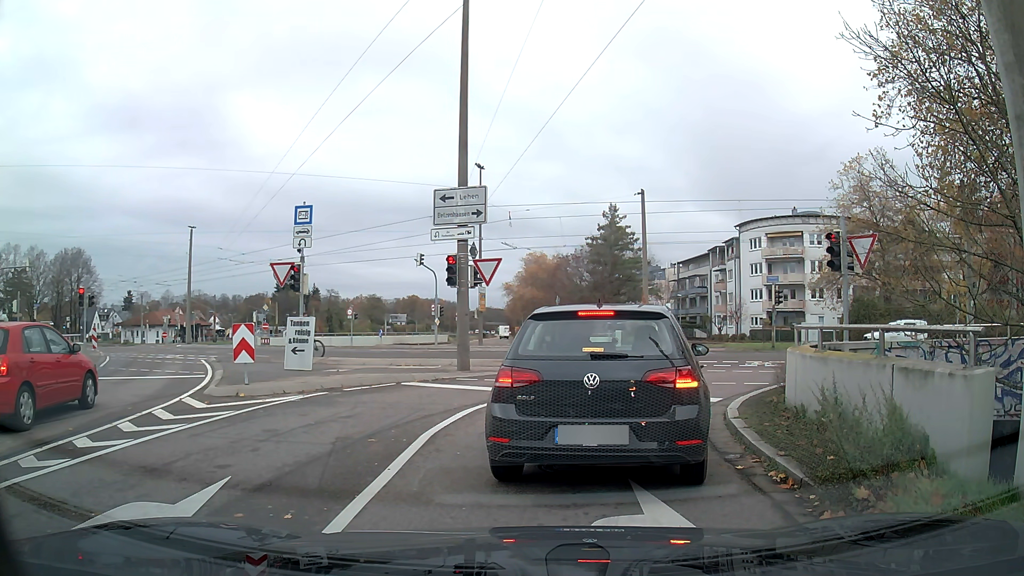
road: tertiary_link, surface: asphalt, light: Day
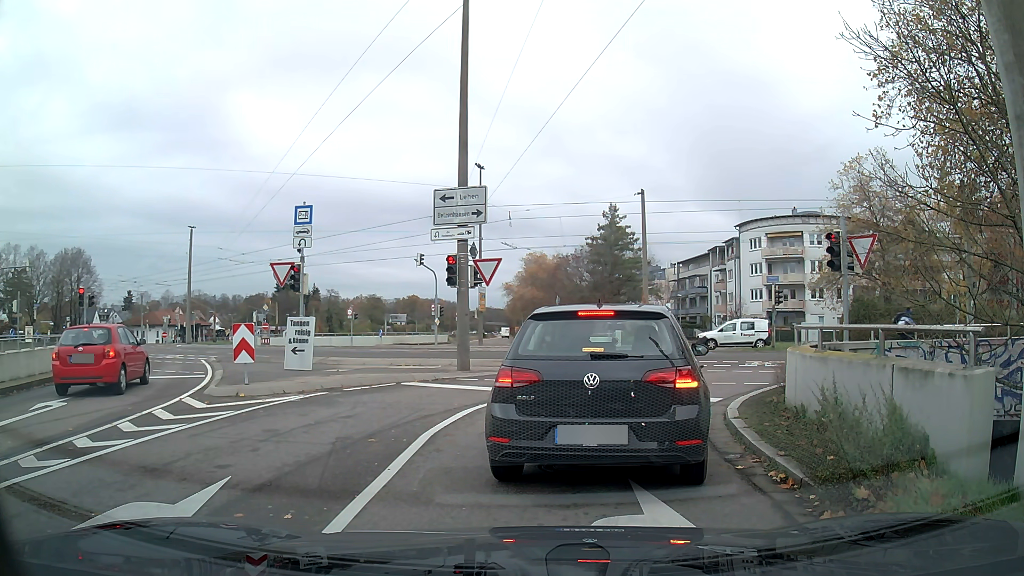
(0.0, 0.0) m; 0°
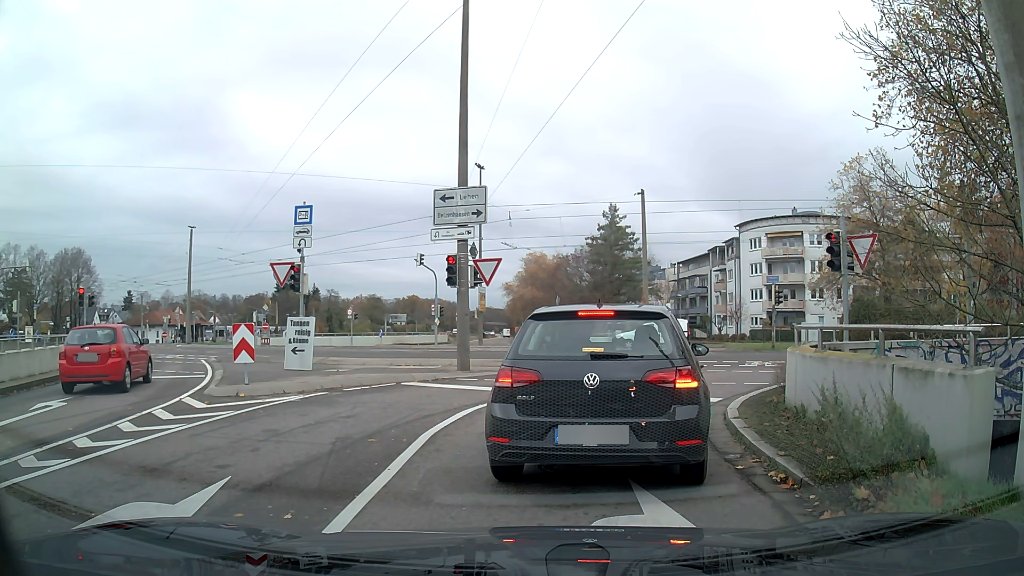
(0.0, 0.0) m; 0°
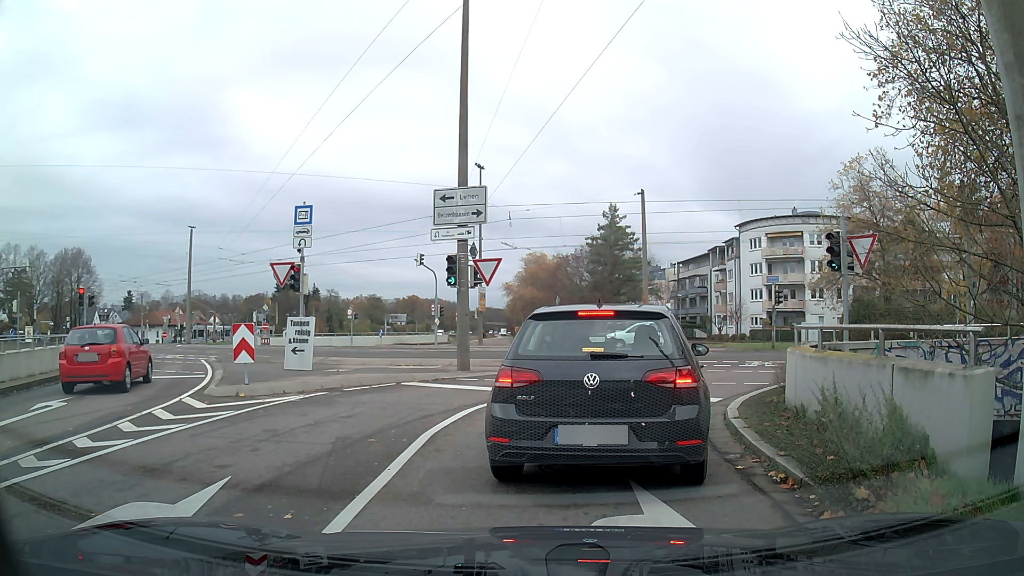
(0.0, 0.0) m; 0°
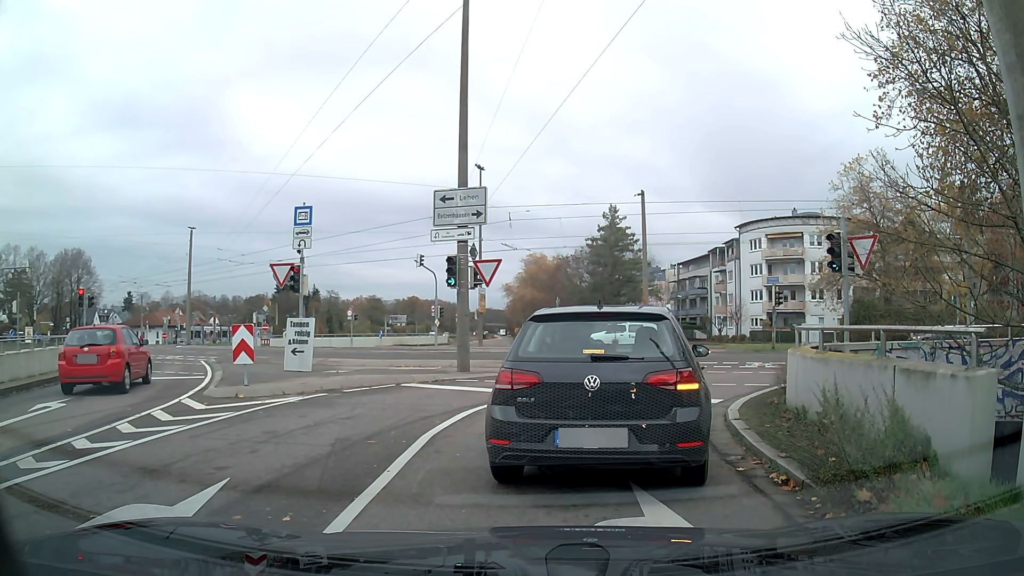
(0.0, 0.0) m; 0°
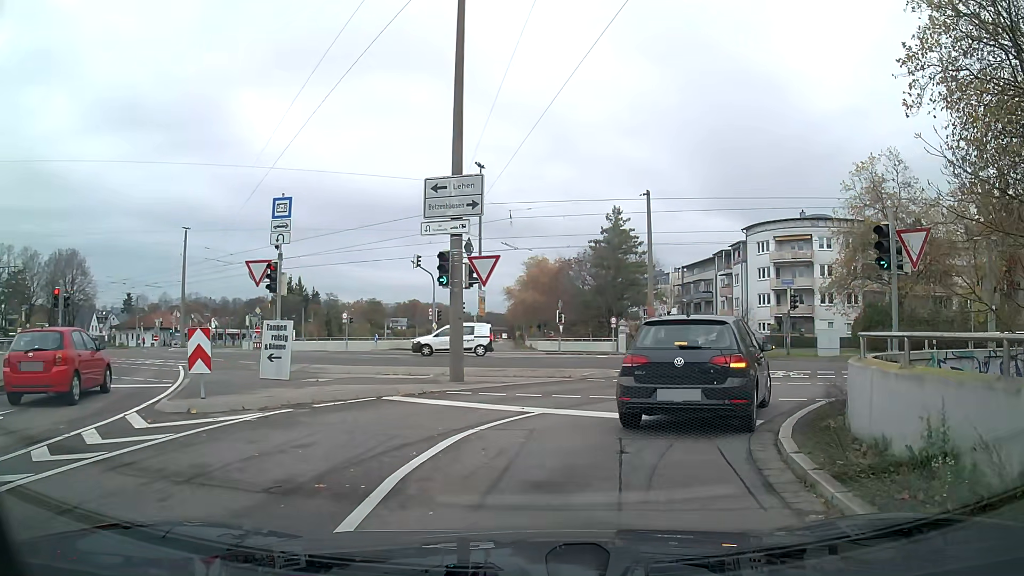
(0.0, +2.1) m; 0°
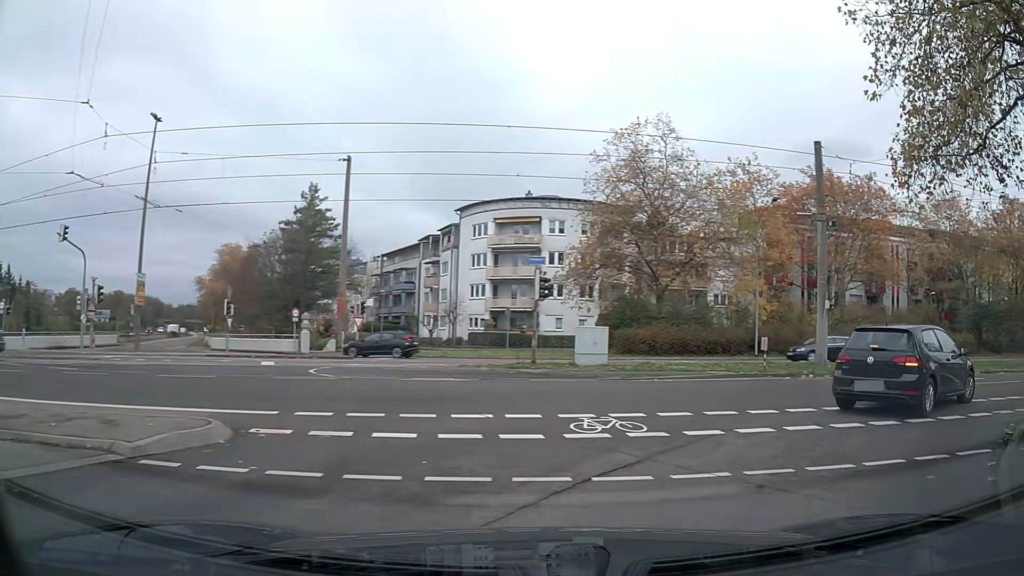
(+2.3, +10.5) m; +33°
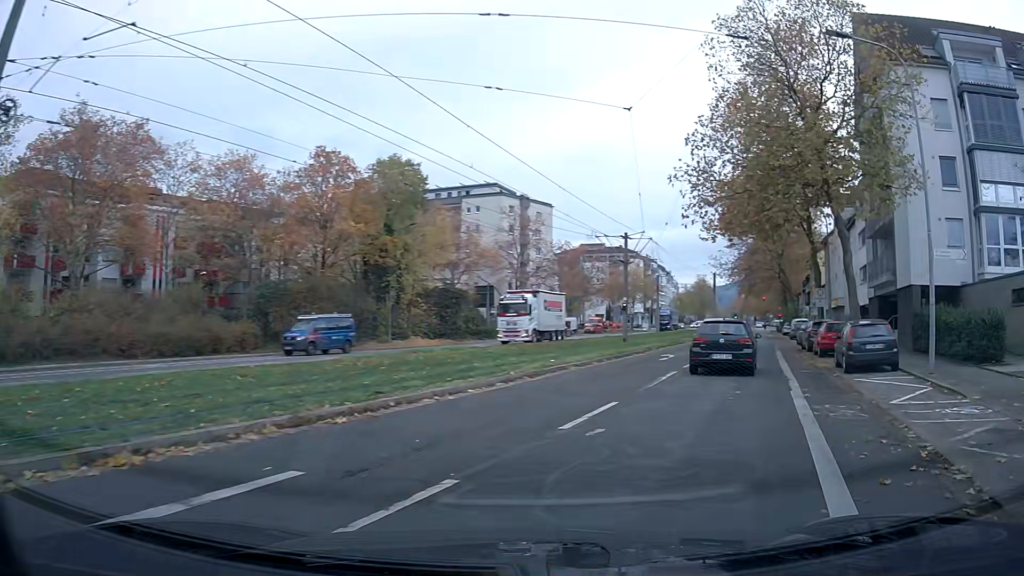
(+7.9, +12.9) m; +59°
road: tertiary
(+2, +10) (+4, +20) (+7, +29) (+9, +39) (+12, +48) (+15, +58) (+17, +68) (+20, +77) (+23, +87) (+25, +97) m
